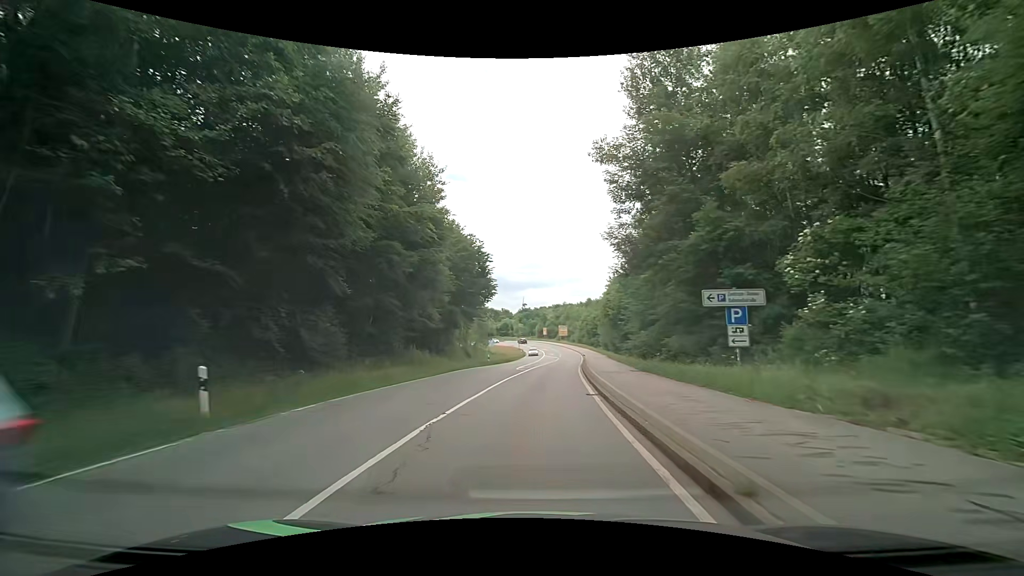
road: secondary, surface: asphalt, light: Day
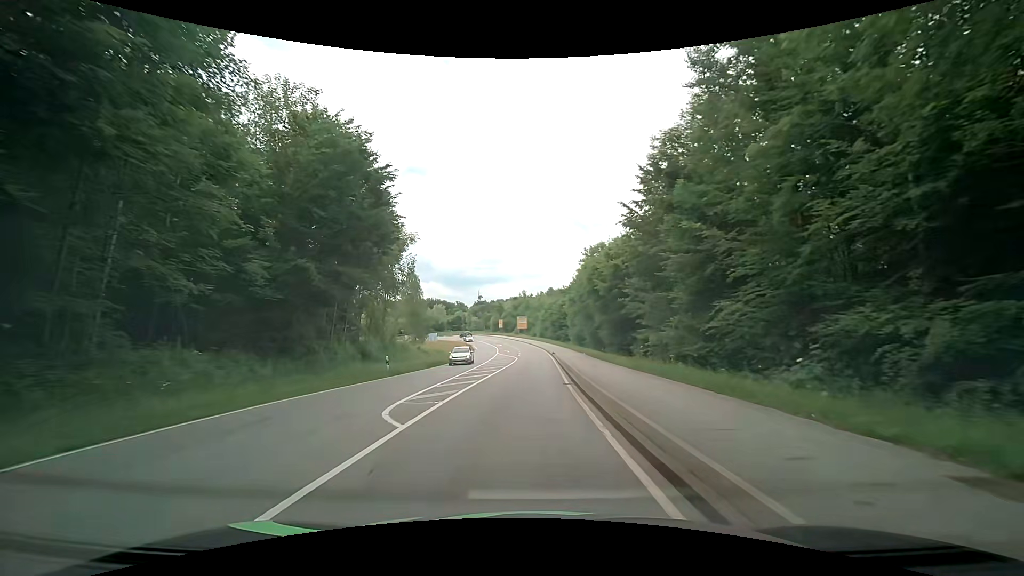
(+1.1, +24.0) m; +5°
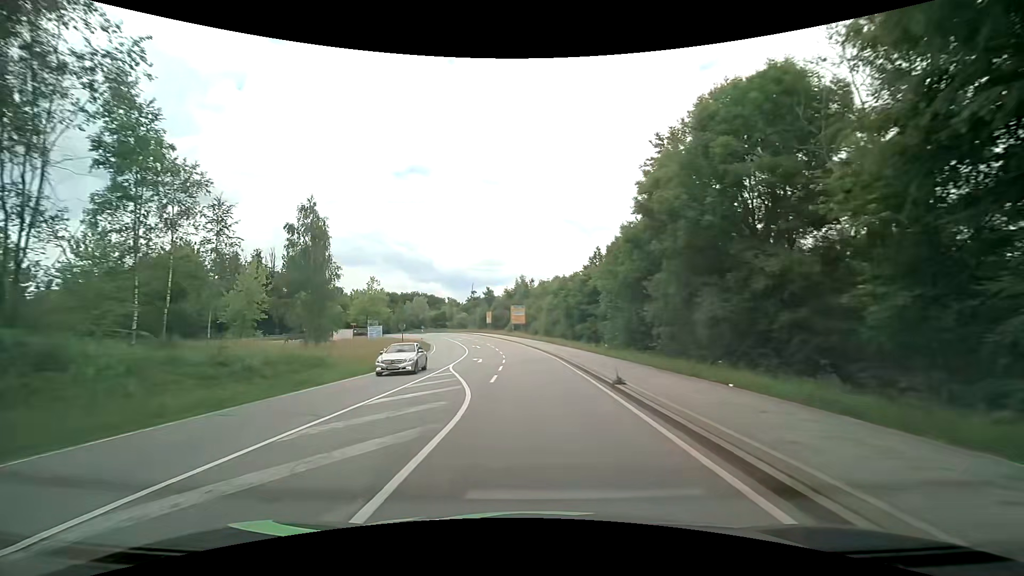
(-0.1, +38.8) m; 0°
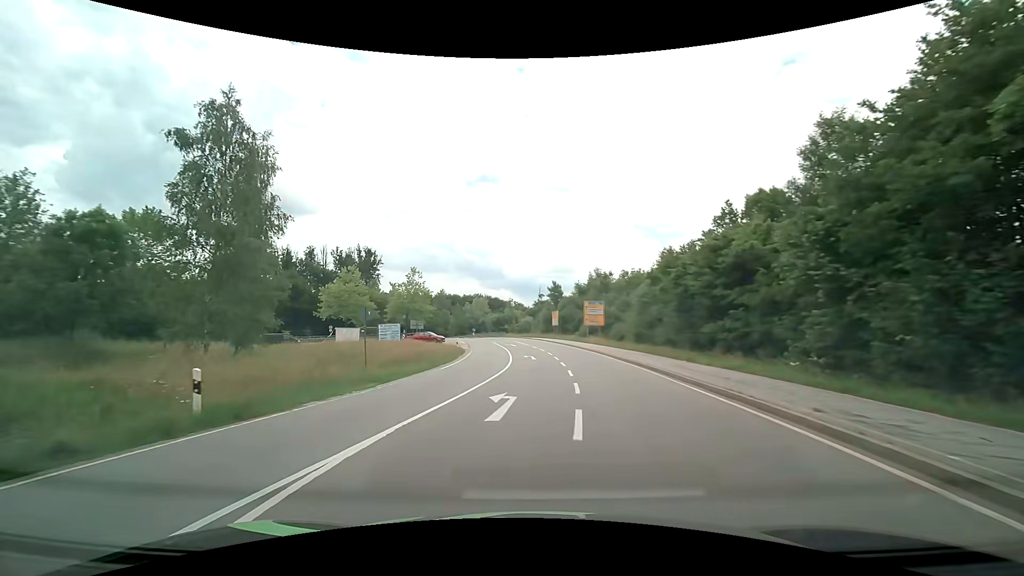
(-1.1, +21.7) m; -9°
(0, +10) (0, +20) (+1, +30) (+1, +40) (0, +50) (-1, +60) (-5, +69) (-11, +77) (-21, +77) (-30, +72) m
